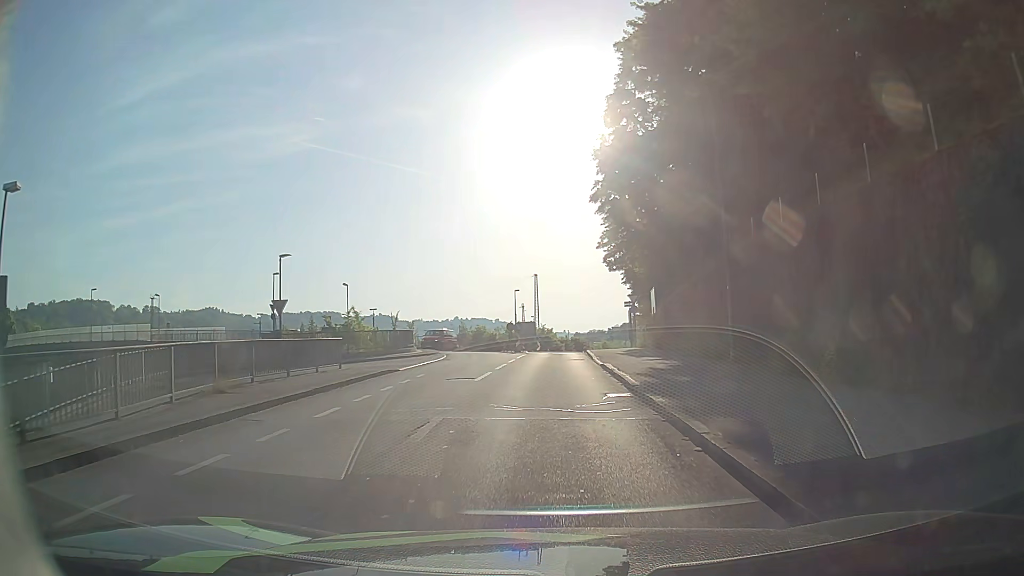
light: Day
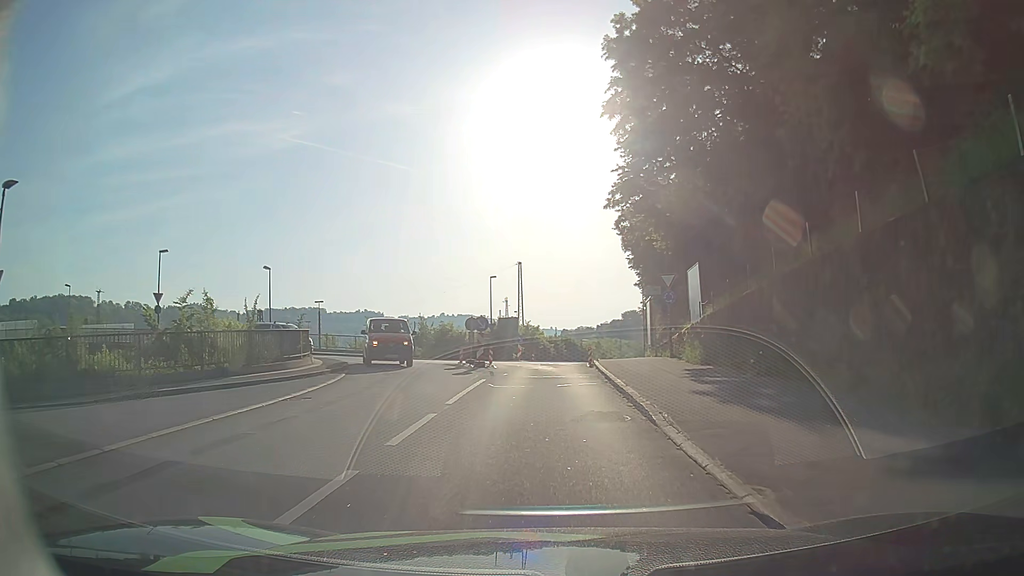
(+0.1, +17.5) m; 0°
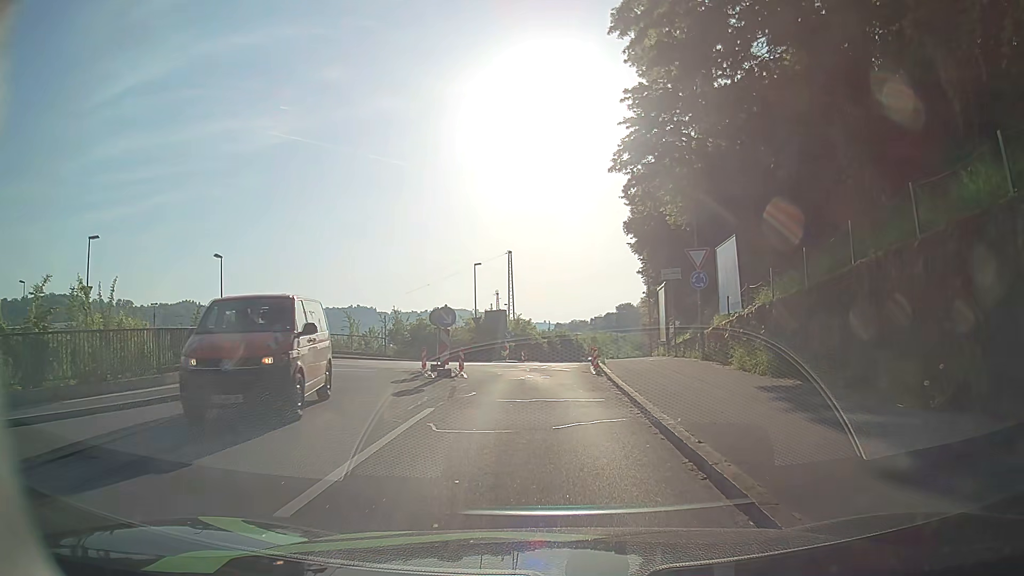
(+0.1, +7.3) m; +1°
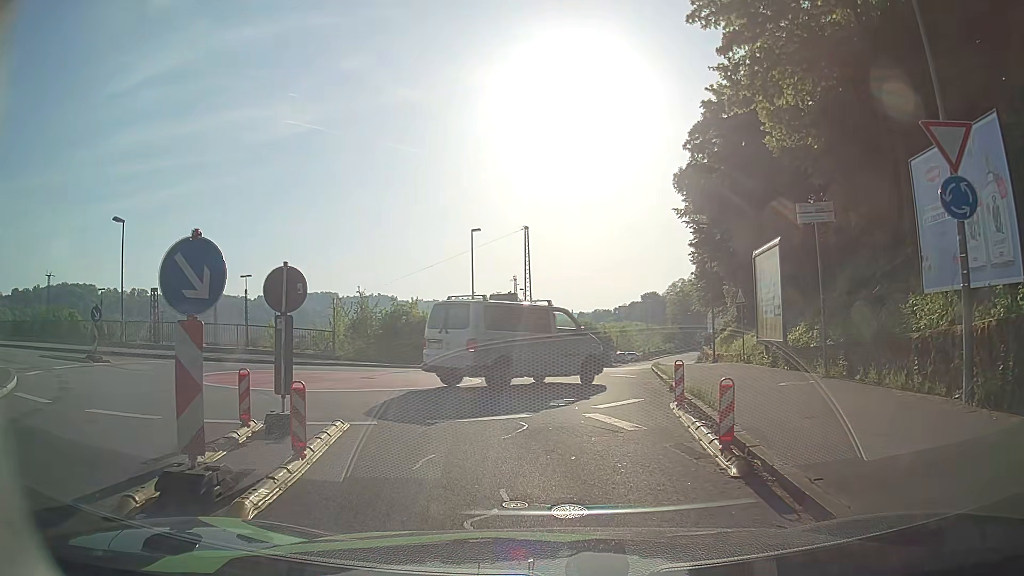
(0.0, +14.2) m; -2°
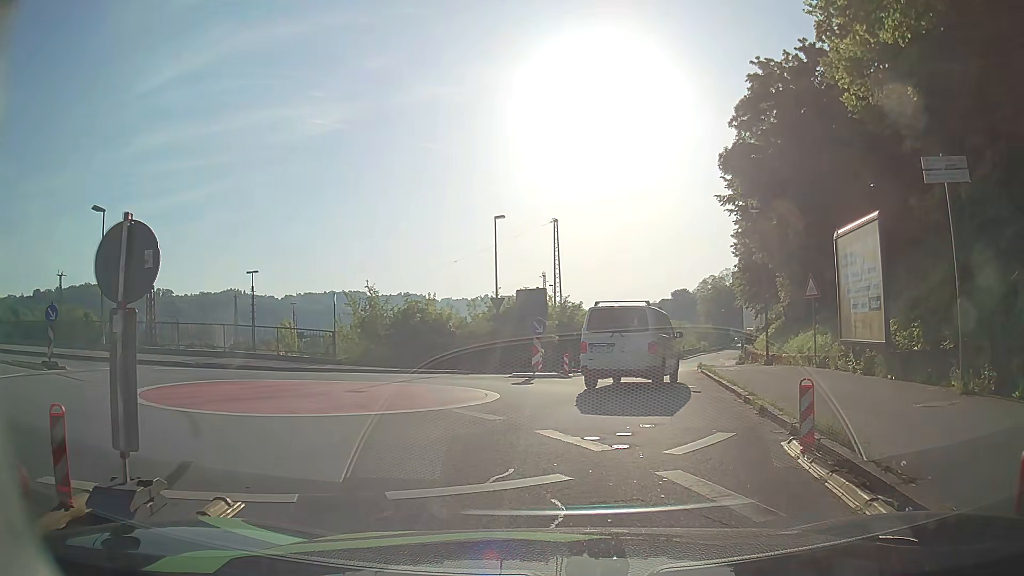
(-0.1, +4.2) m; -3°
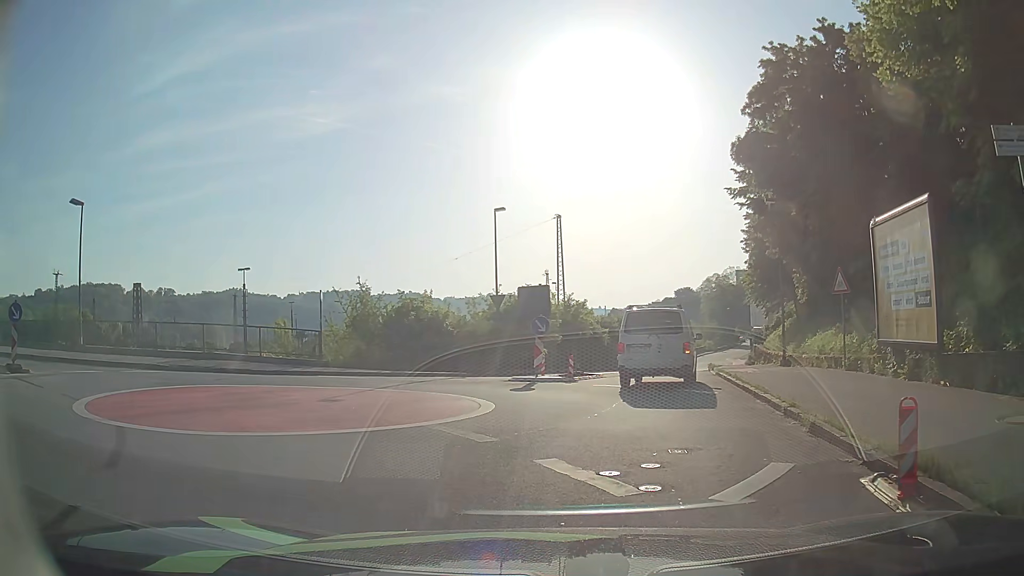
(0.0, +2.0) m; 0°
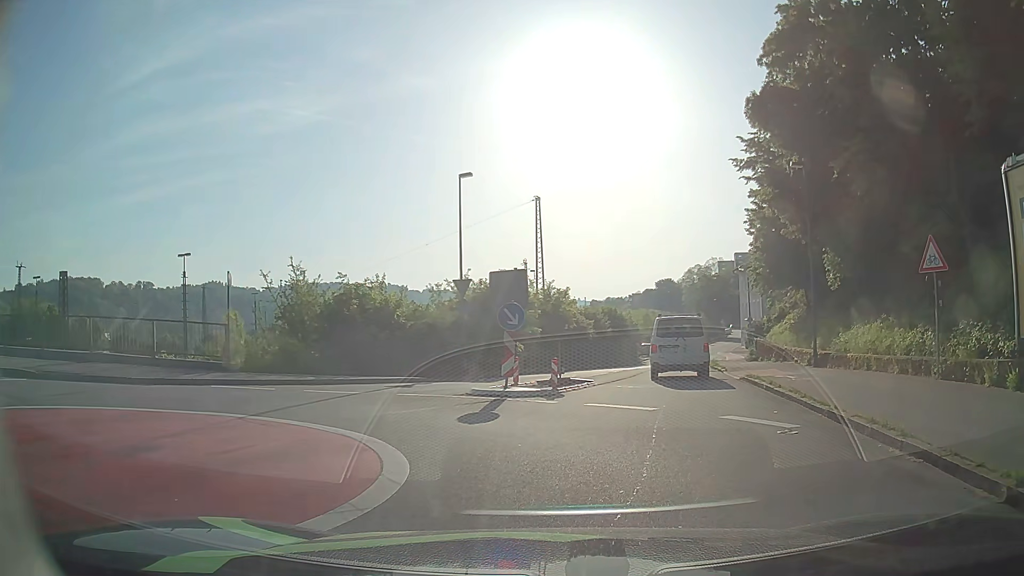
(+0.1, +6.1) m; +2°
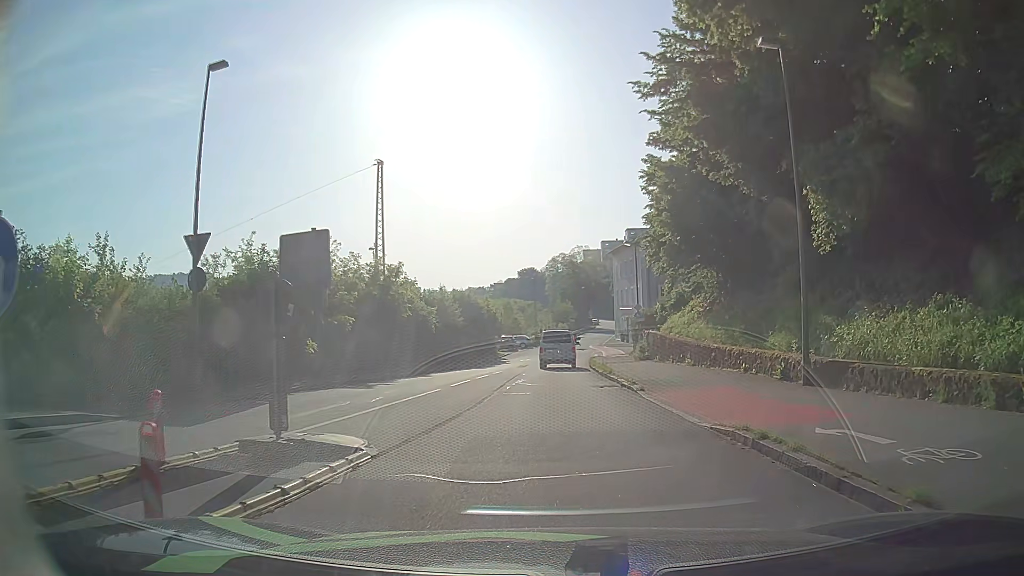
(+1.5, +11.6) m; +13°
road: residential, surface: asphalt
(0, +10) (0, +20) (0, +30) (0, +40) (+1, +50) (+1, +60) (+2, +70) (+3, +80) (+4, +90) (+6, +100) m
